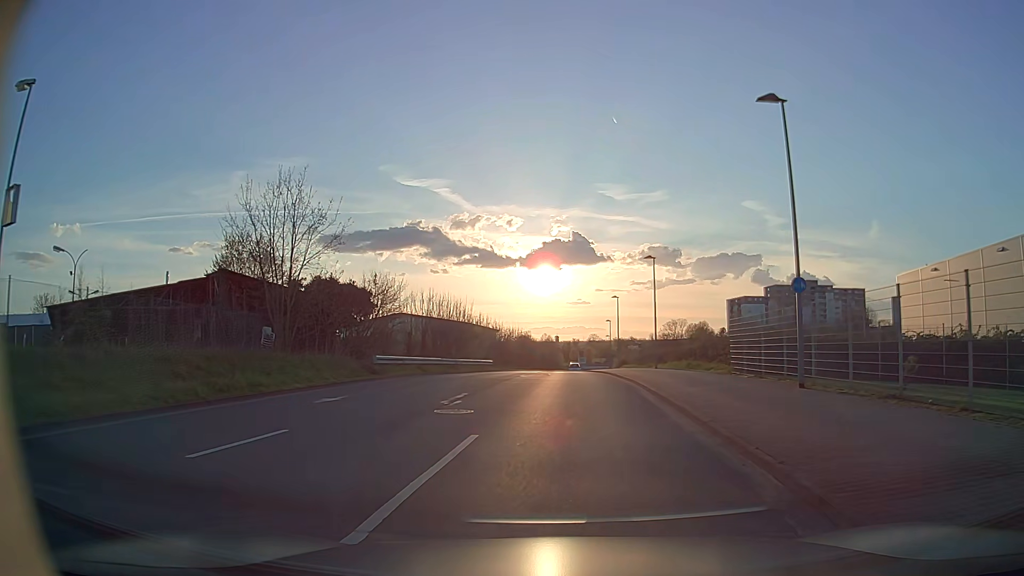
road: tertiary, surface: asphalt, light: Day
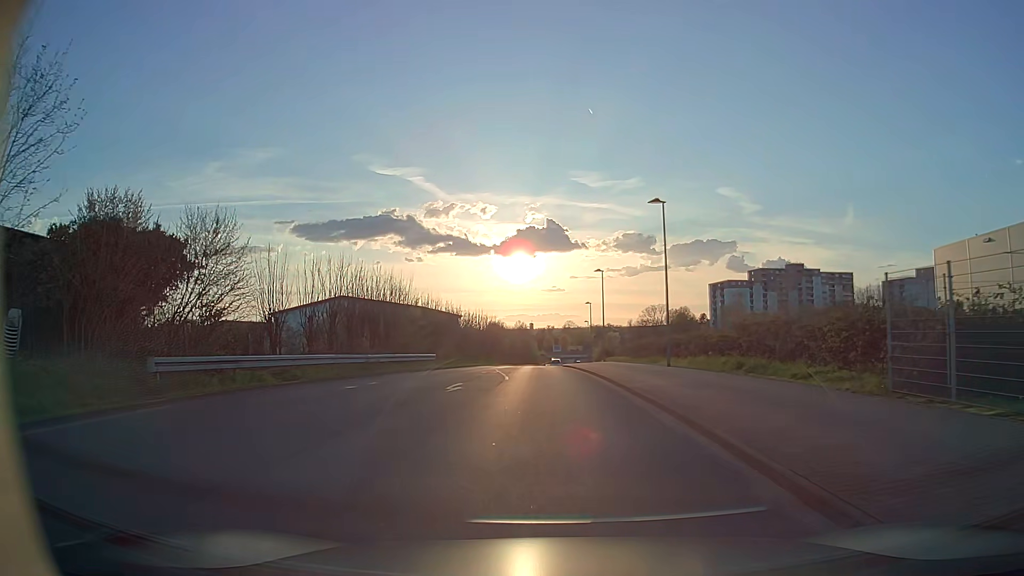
(+0.4, +15.4) m; +2°
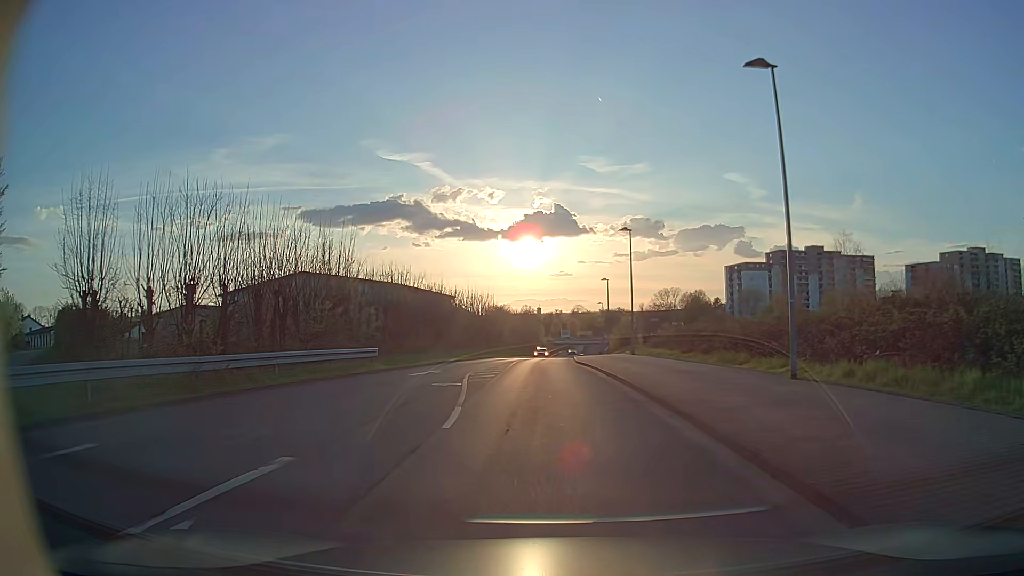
(-0.1, +15.4) m; -1°
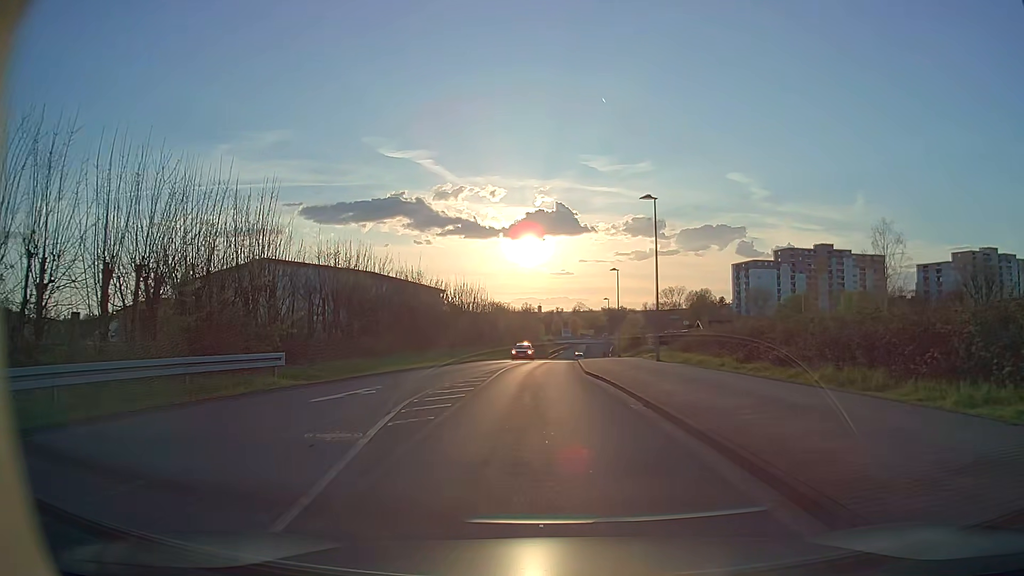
(0.0, +9.5) m; 0°
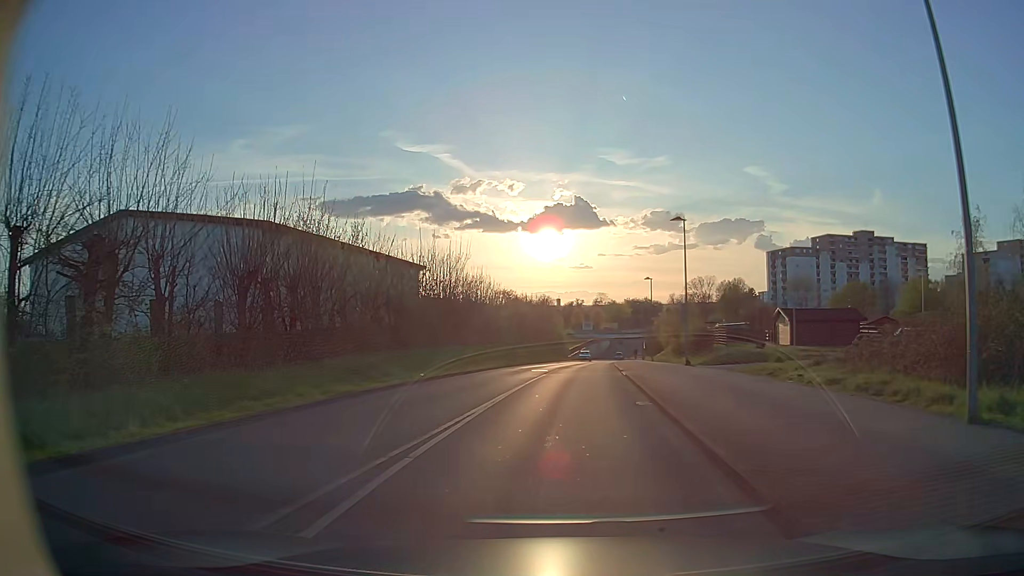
(-0.2, +23.2) m; -2°
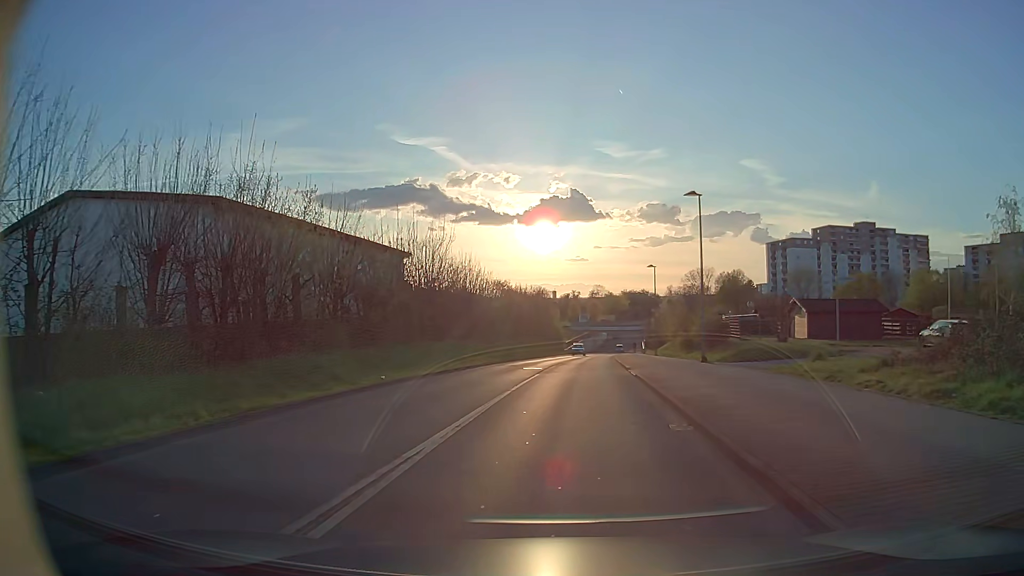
(0.0, +4.7) m; 0°
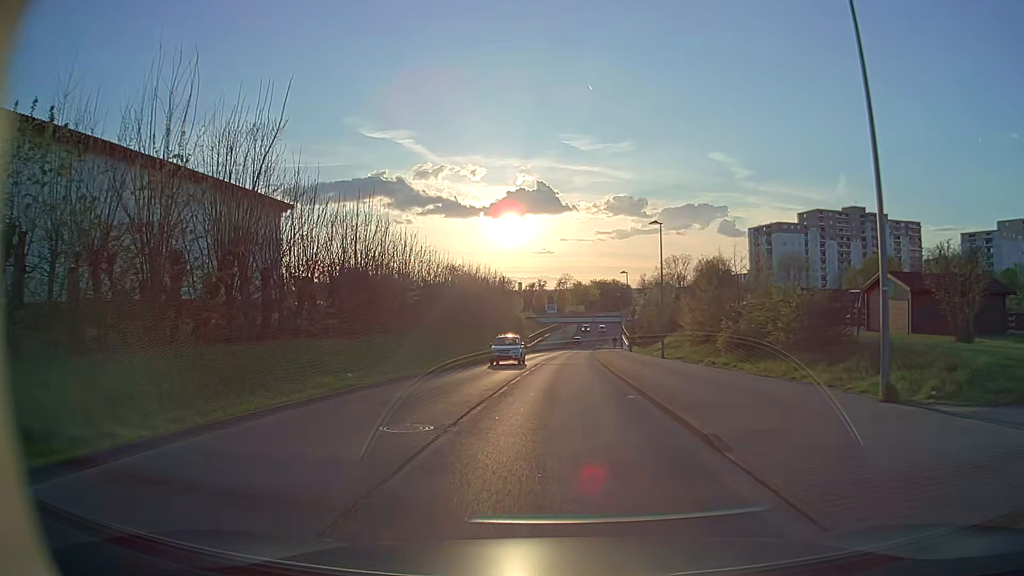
(+0.6, +19.8) m; +3°
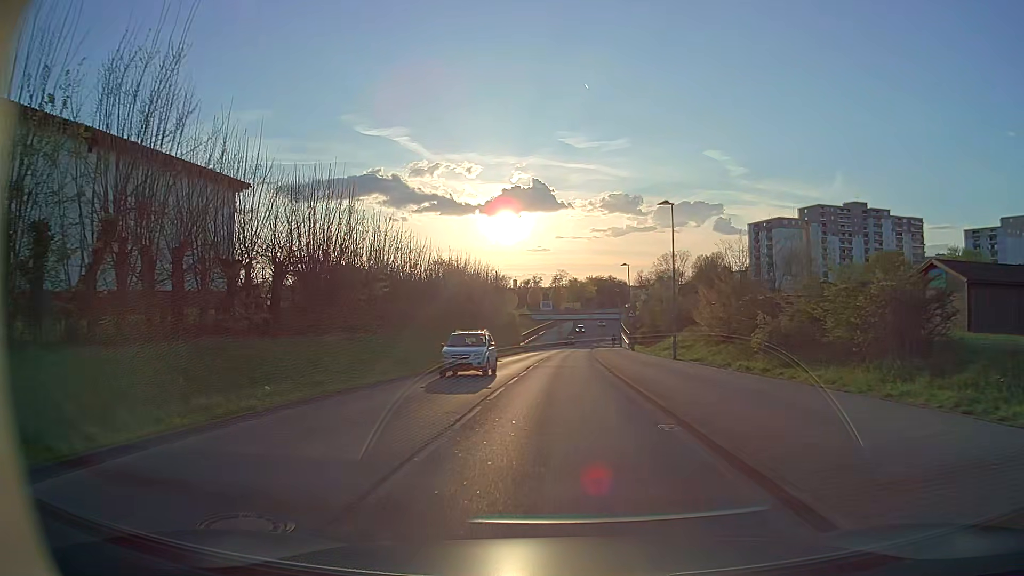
(0.0, +5.3) m; +1°
(0, +10) (0, +20) (0, +30) (+1, +40) (+1, +50) (+1, +60) (+2, +70) (+3, +80) (+3, +90) (+4, +100) m
